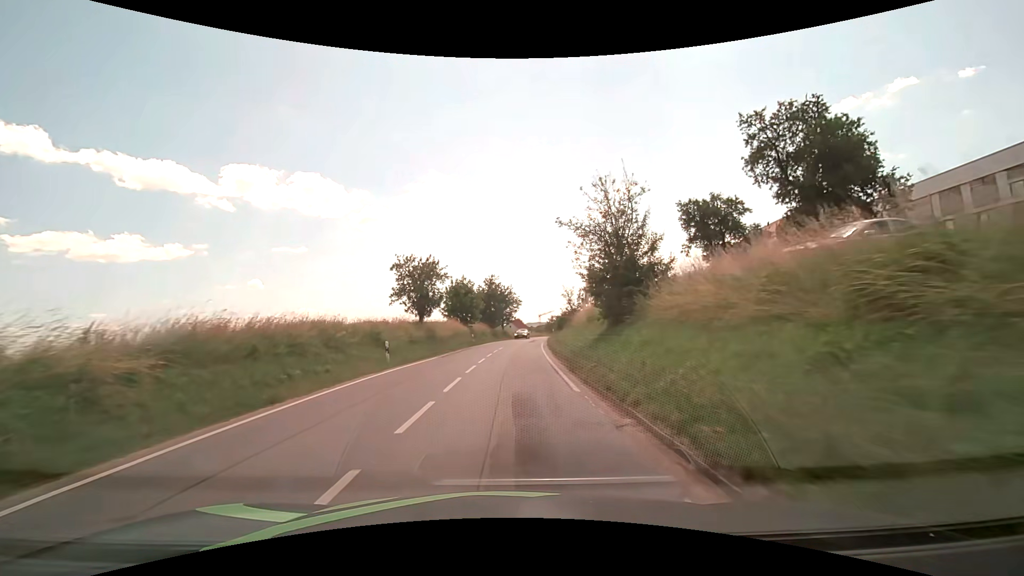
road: secondary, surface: asphalt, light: Day
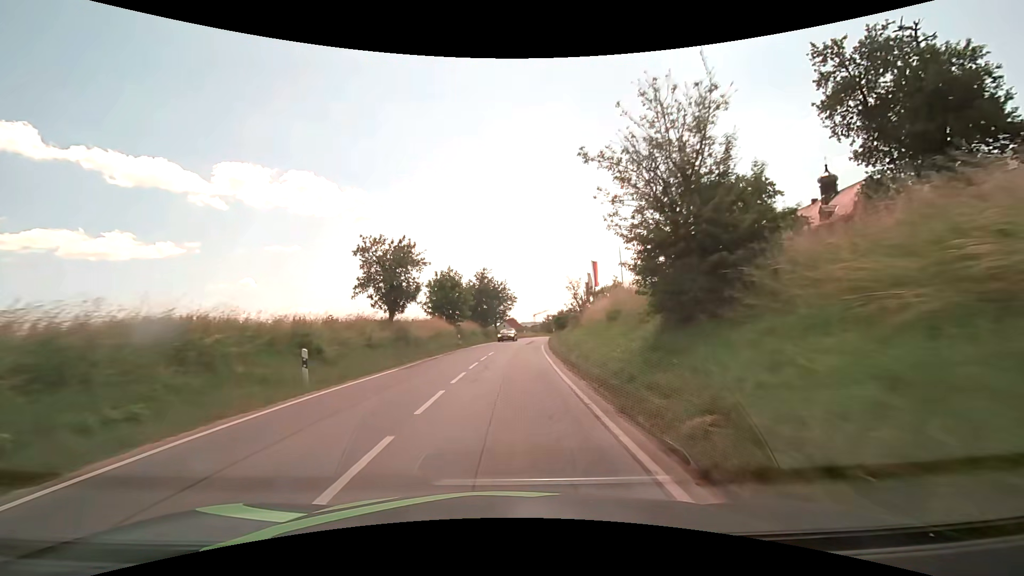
(0.0, +7.6) m; 0°
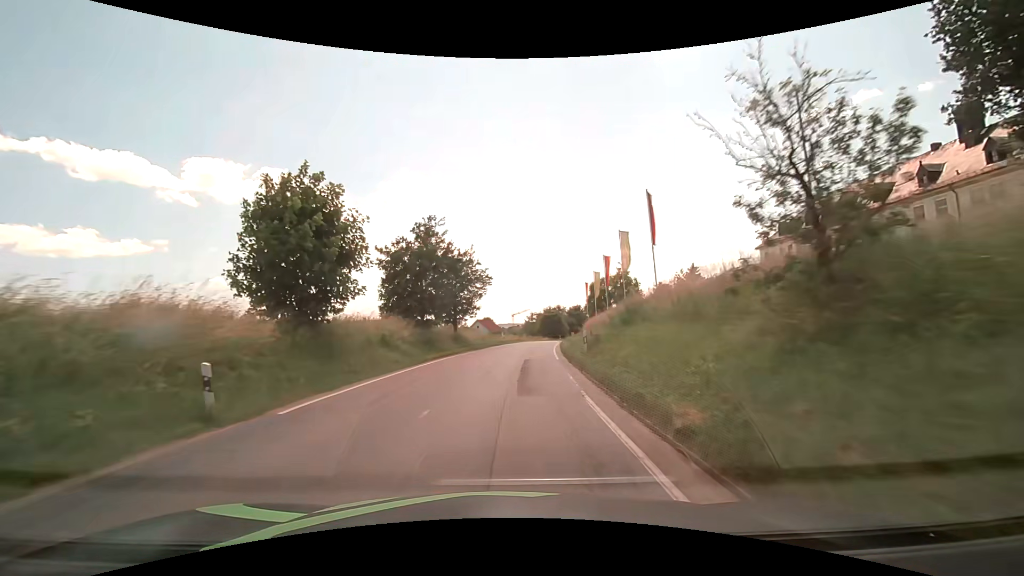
(+1.0, +30.4) m; +3°
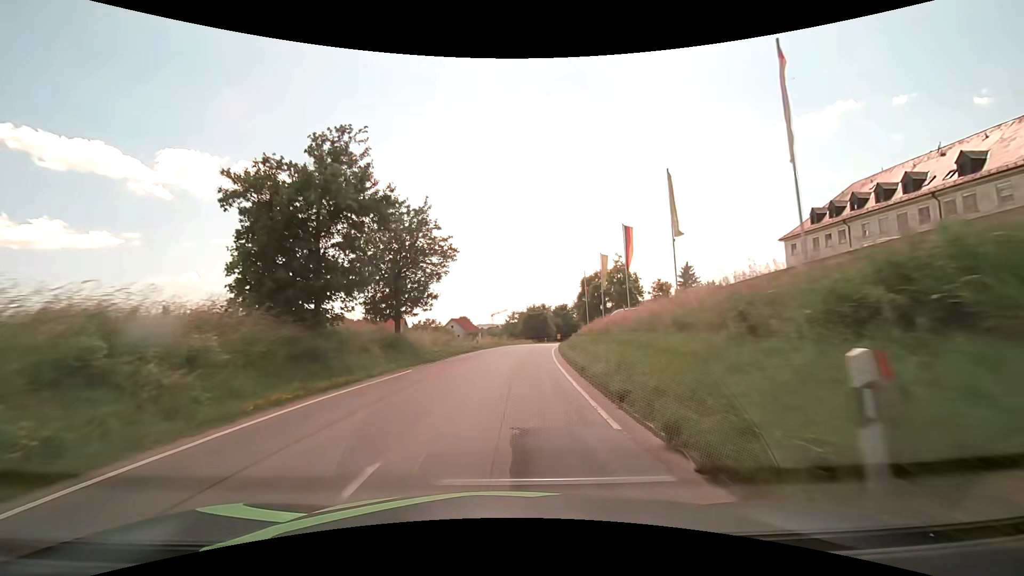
(+0.3, +15.3) m; +2°
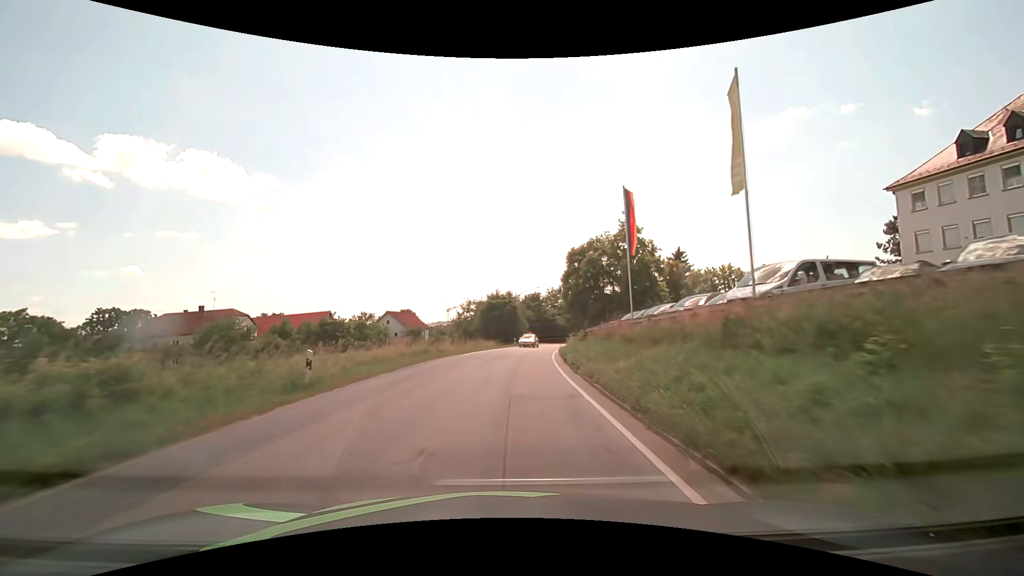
(+1.0, +30.7) m; +4°
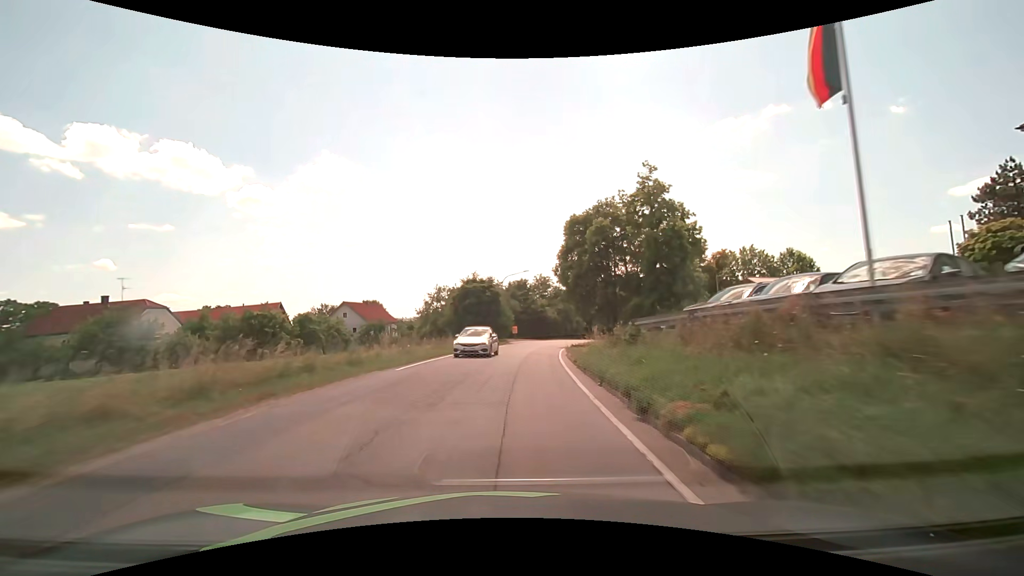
(+0.4, +15.5) m; +2°
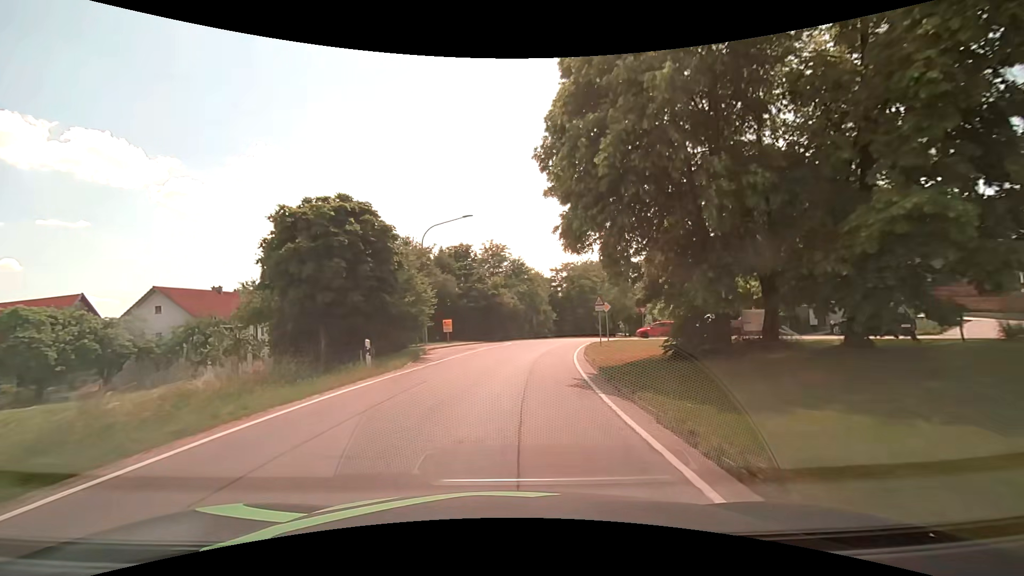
(+1.6, +30.9) m; +6°
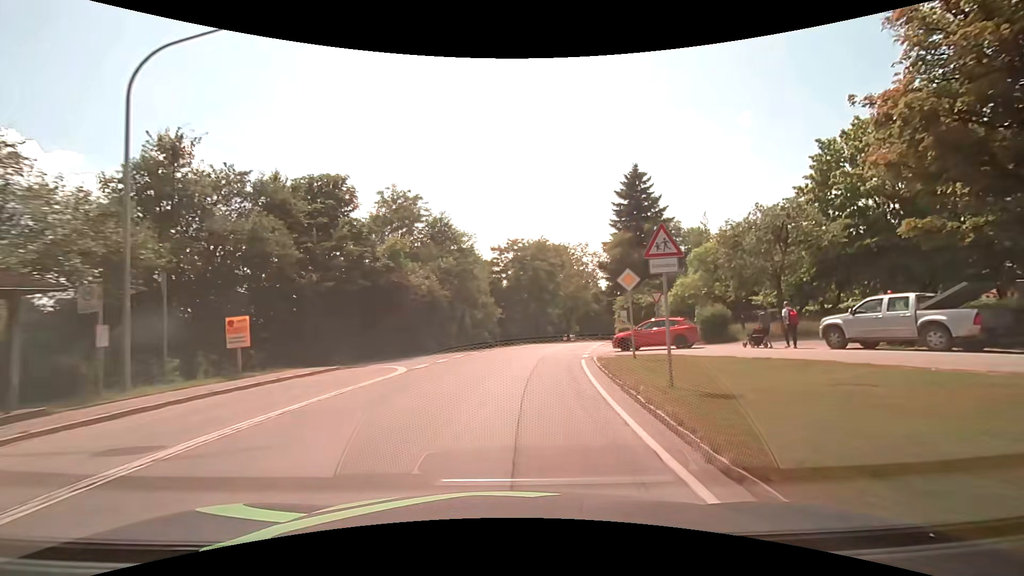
(+1.3, +23.2) m; +7°
(0, +10) (+1, +20) (+3, +30) (+5, +40) (+7, +49) (+9, +59) (+12, +69) (+14, +79) (+16, +88) (+19, +98) m
